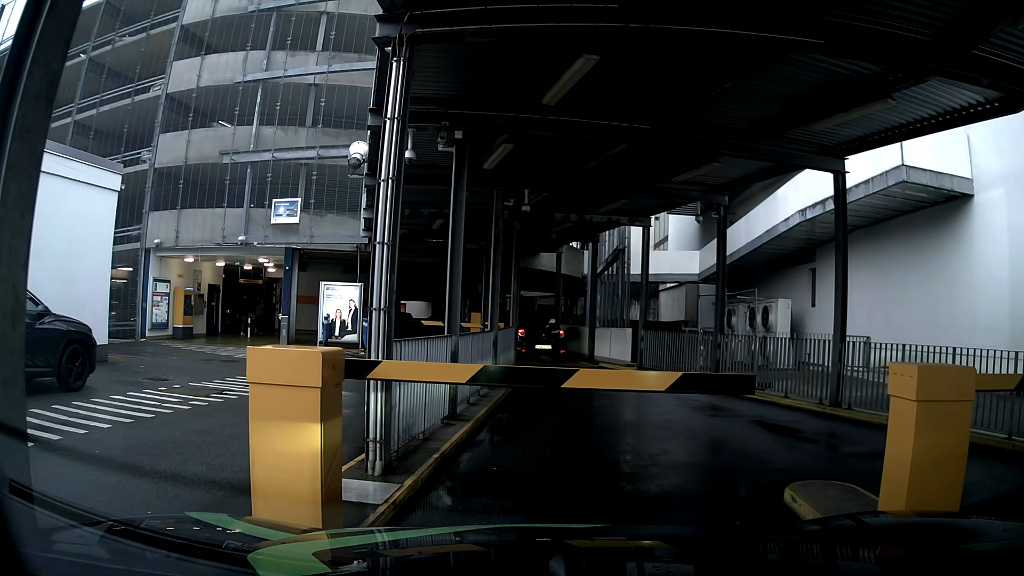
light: Day
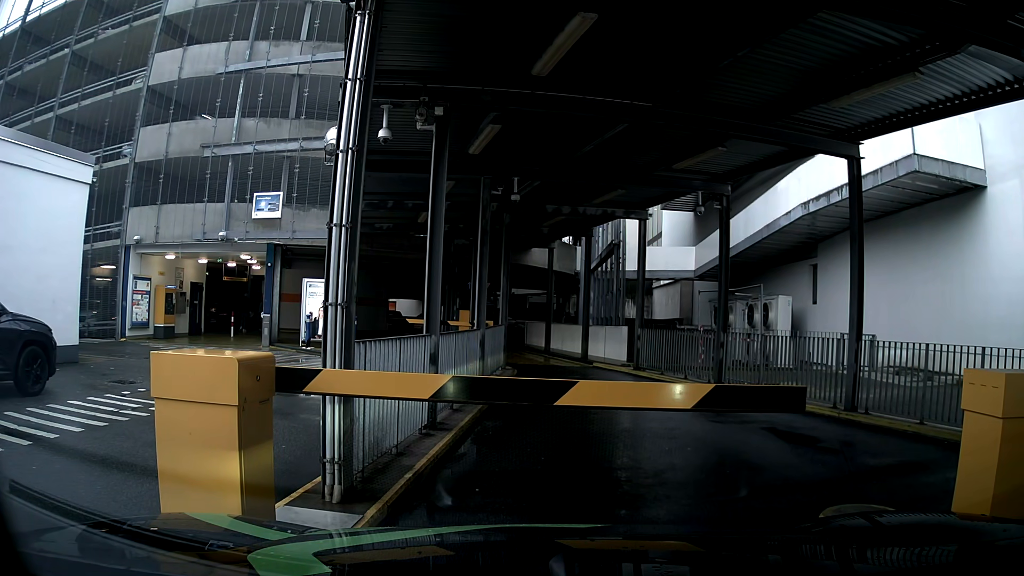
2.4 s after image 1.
(0.0, +0.9) m; 0°
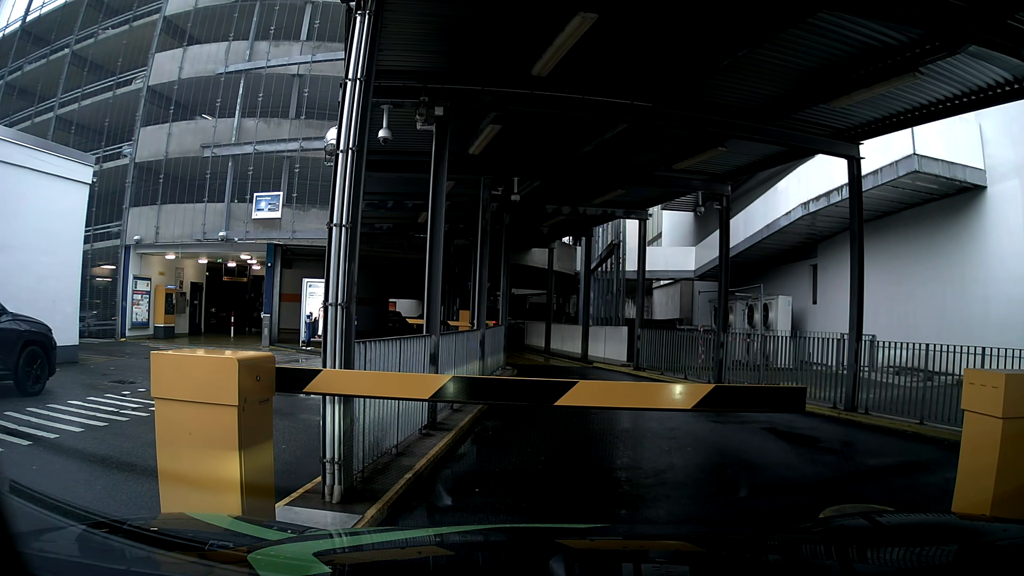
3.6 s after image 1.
(0.0, 0.0) m; 0°
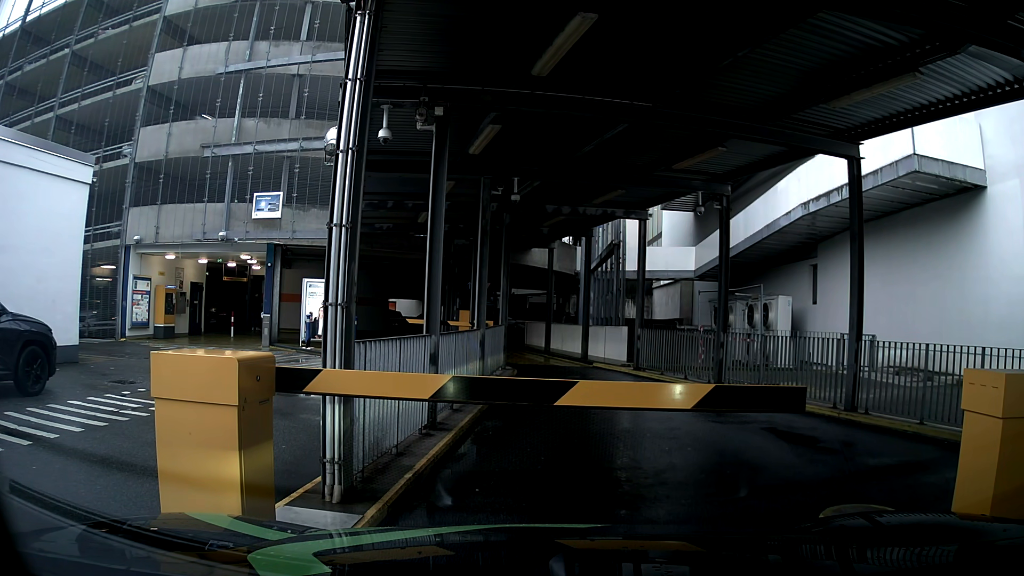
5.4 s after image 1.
(0.0, 0.0) m; 0°
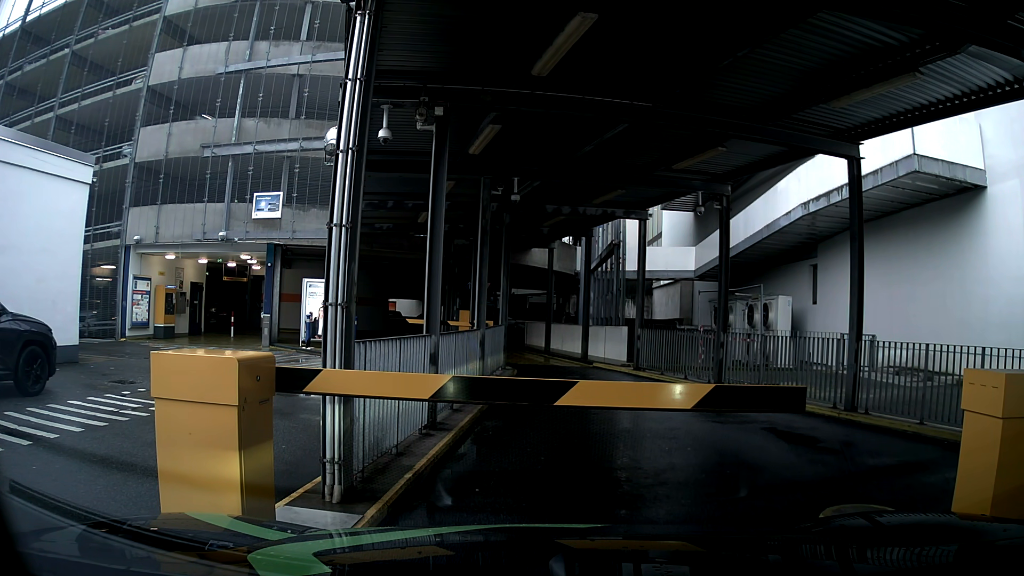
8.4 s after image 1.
(0.0, 0.0) m; 0°
